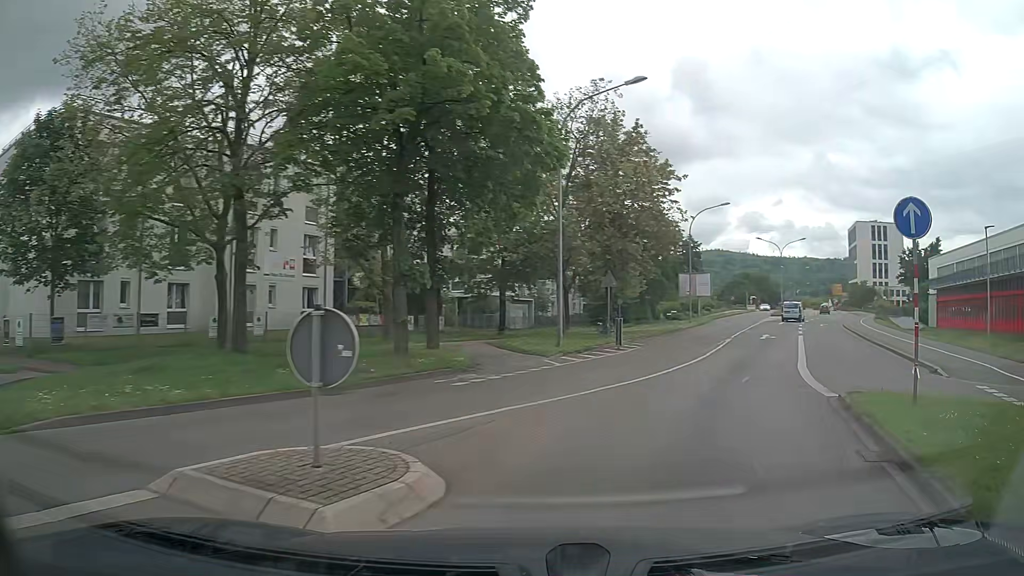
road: tertiary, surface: asphalt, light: Day
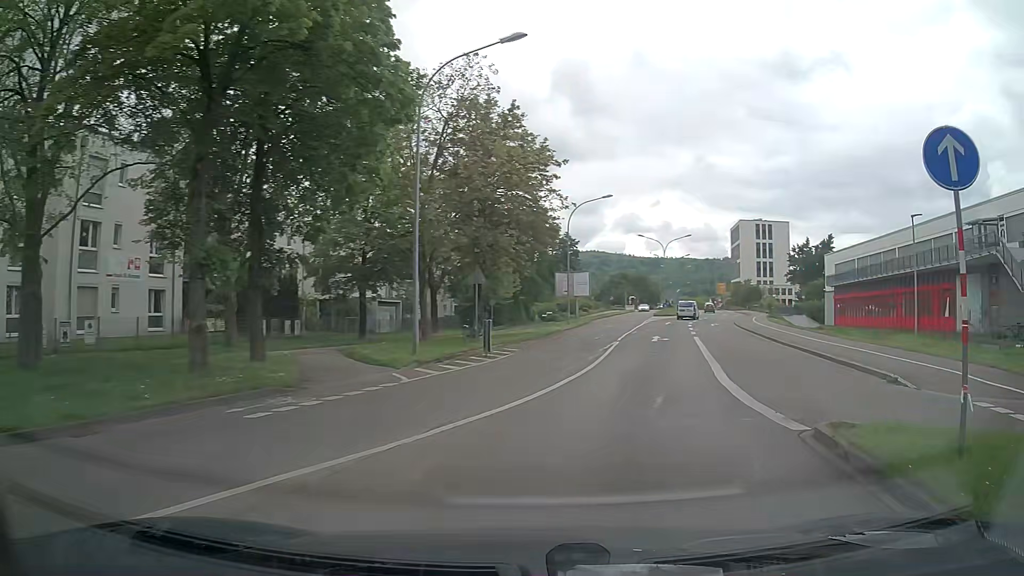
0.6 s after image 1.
(+0.4, +4.1) m; +11°
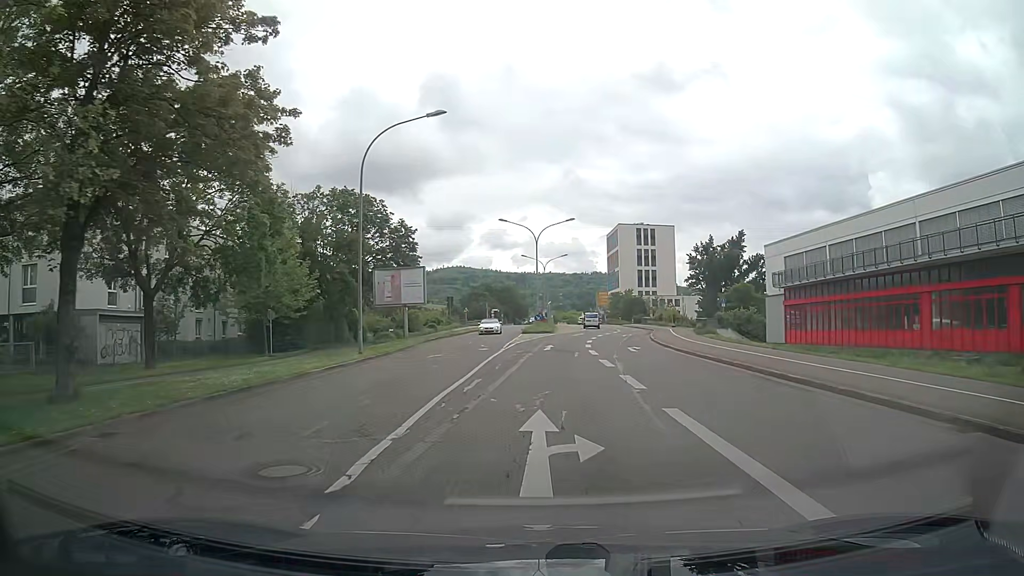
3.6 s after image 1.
(+3.7, +24.8) m; +10°
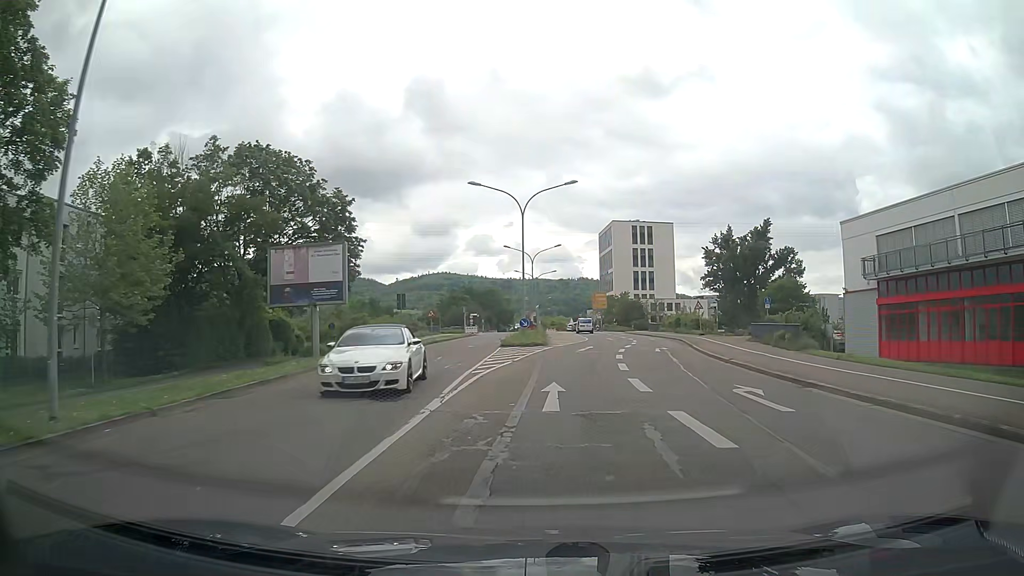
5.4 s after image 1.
(+0.1, +18.5) m; +1°
